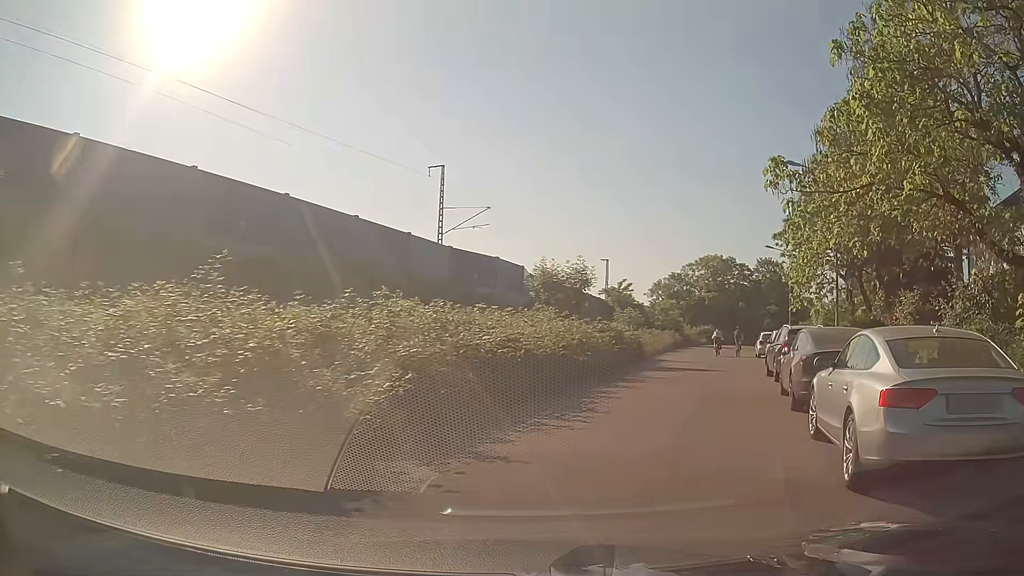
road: residential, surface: asphalt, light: Day
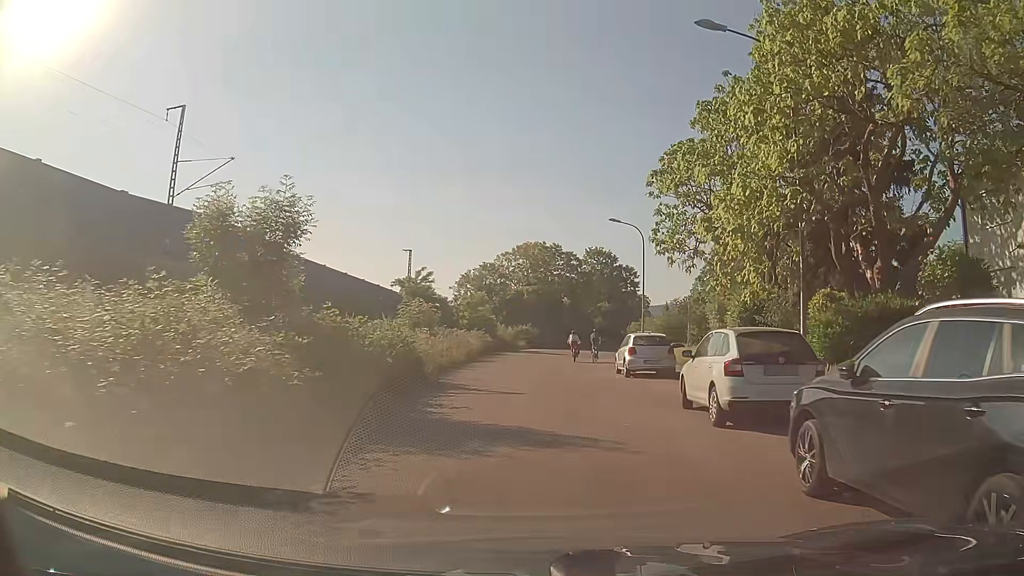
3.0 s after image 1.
(+3.1, +15.8) m; +14°
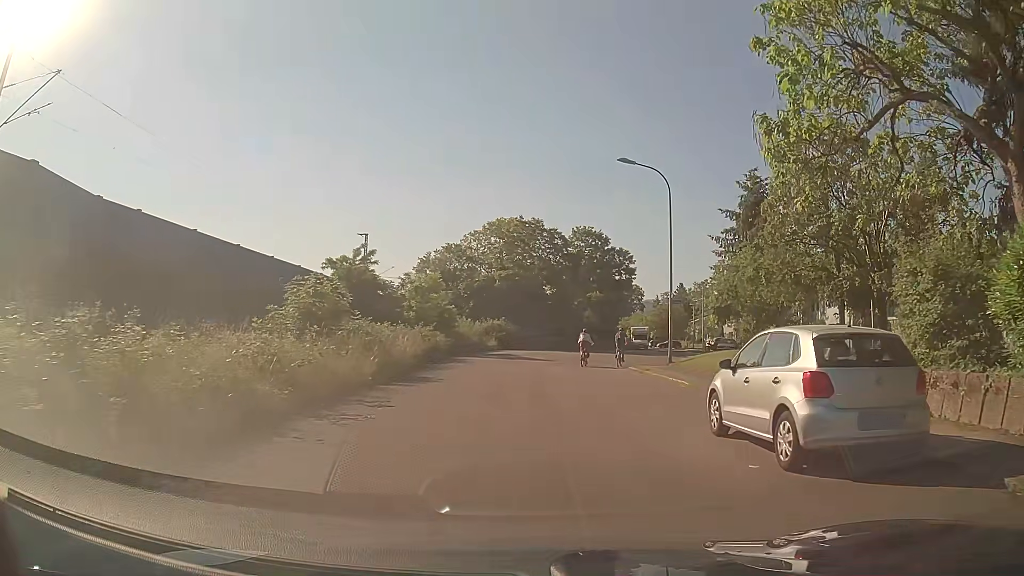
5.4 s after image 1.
(+0.6, +15.6) m; +4°
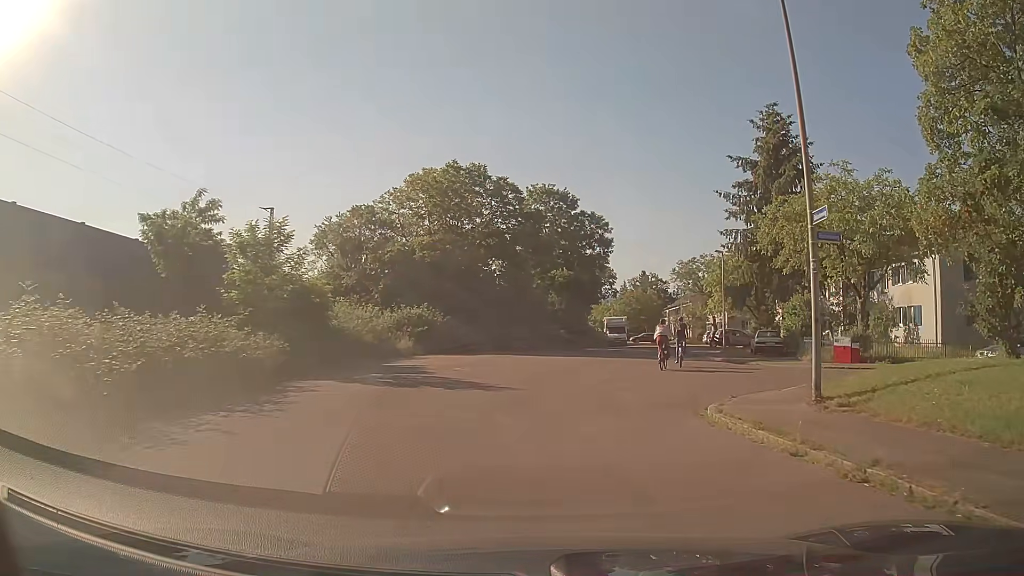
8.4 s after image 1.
(+0.4, +19.4) m; +3°
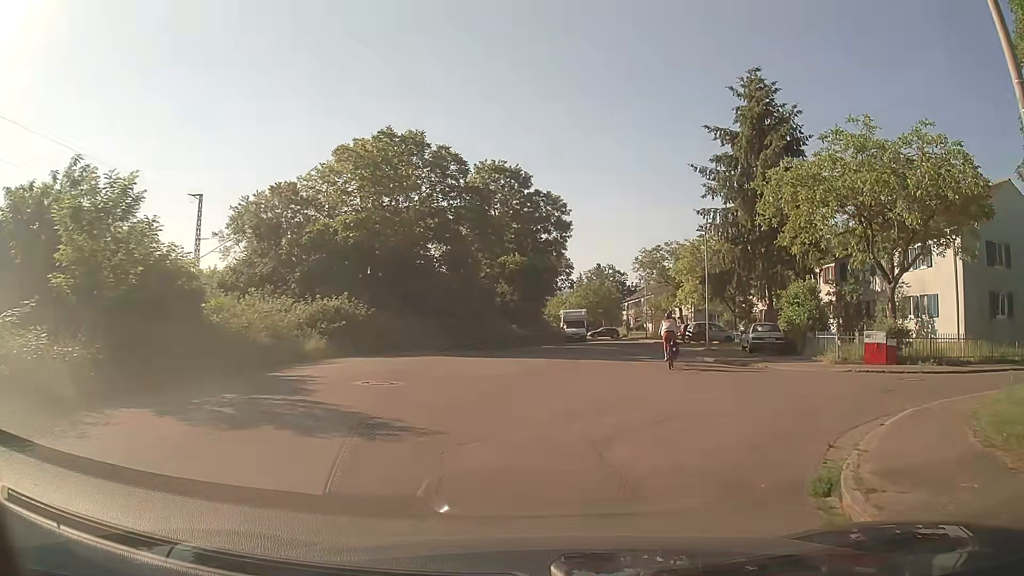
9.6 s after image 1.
(+0.3, +6.7) m; +5°
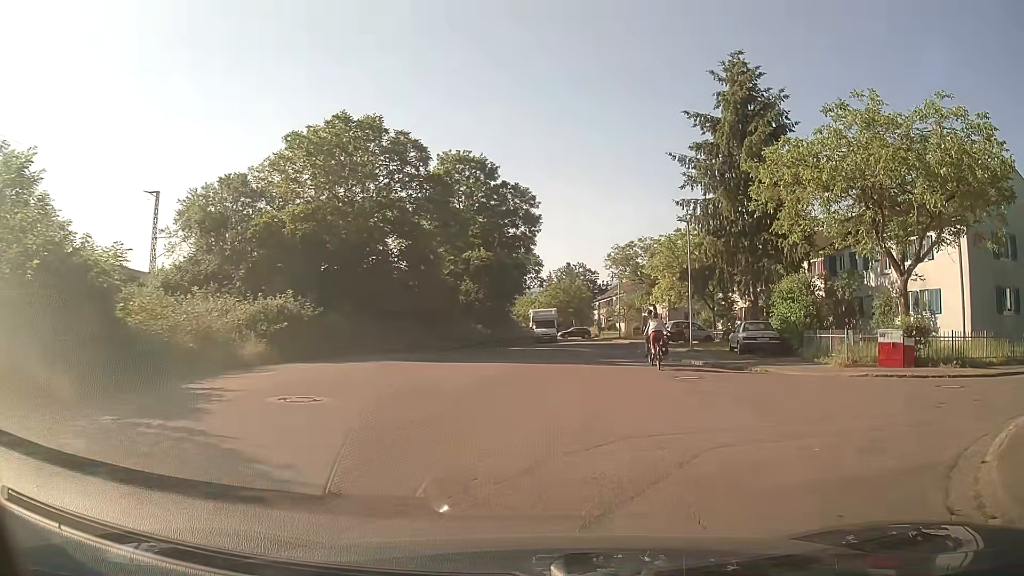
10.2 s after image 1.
(+0.1, +3.1) m; +2°
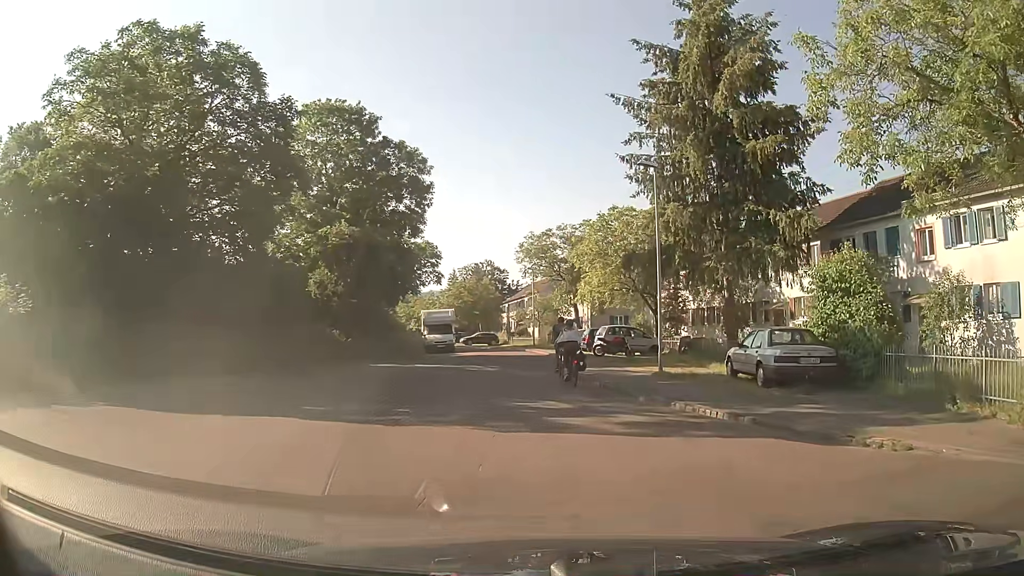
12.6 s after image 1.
(+1.0, +12.5) m; +8°
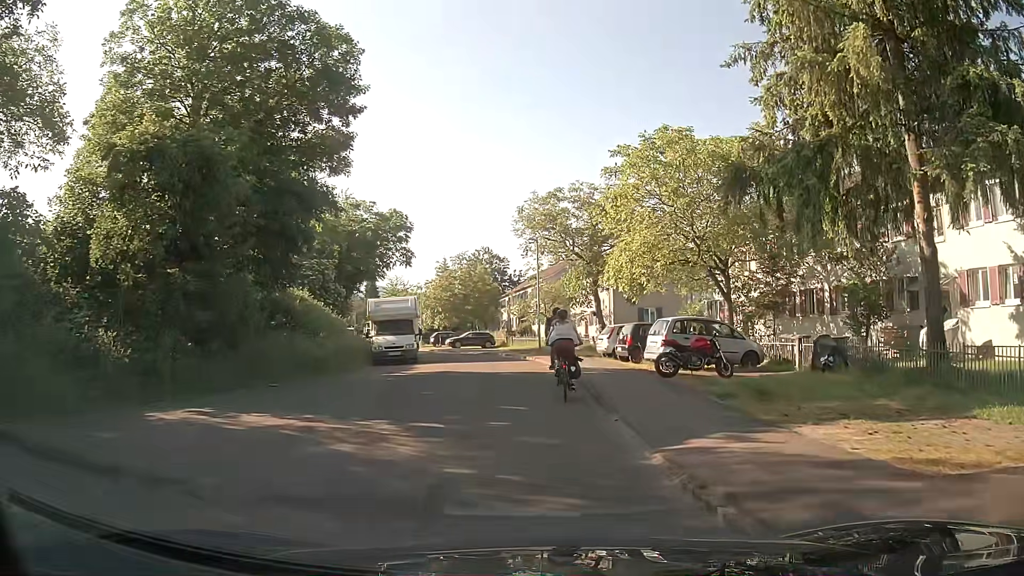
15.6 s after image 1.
(0.0, +16.1) m; 0°
(0, +10) (-1, +20) (-2, +30) (-4, +40) (-7, +49) (-11, +58) (-15, +68) (-19, +77) (-22, +86) (-26, +95) m
